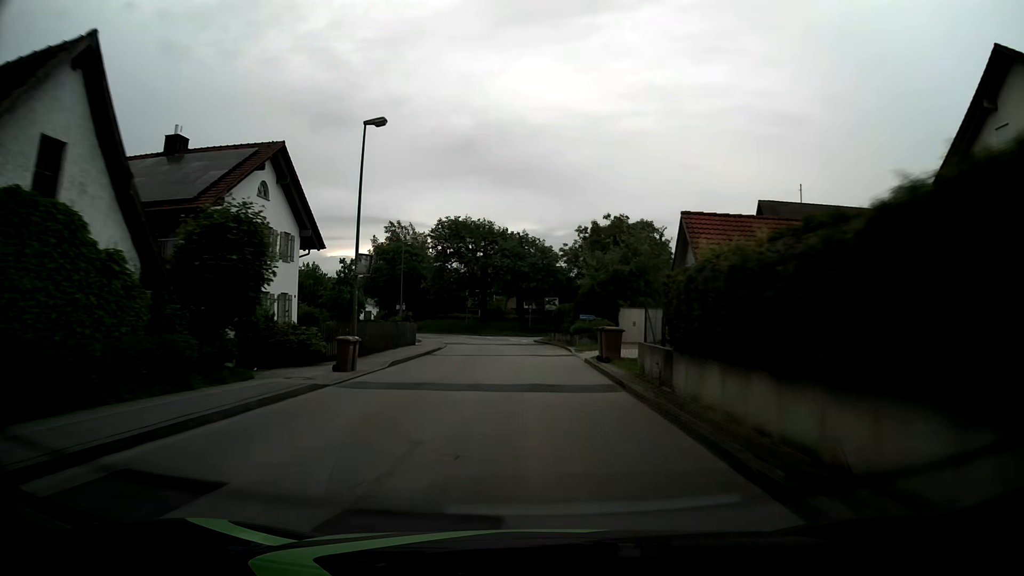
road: unclassified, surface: asphalt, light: Day
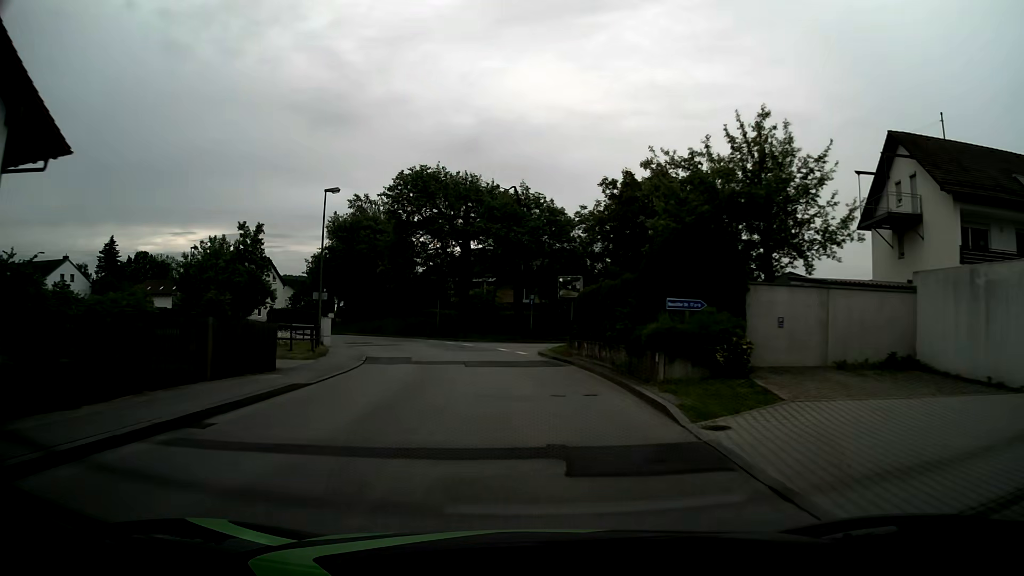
(-0.2, +21.9) m; 0°
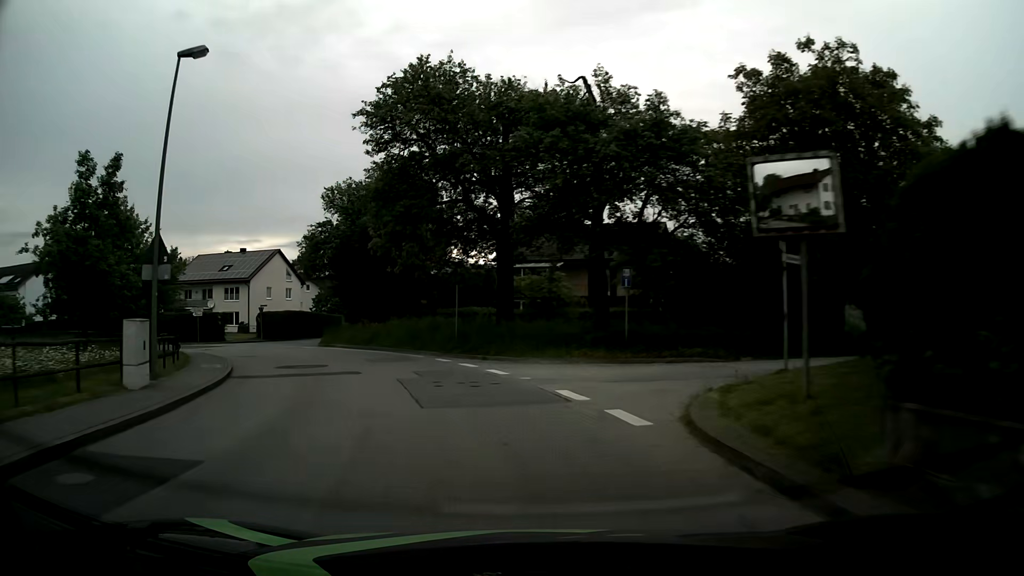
(-0.6, +20.1) m; -6°
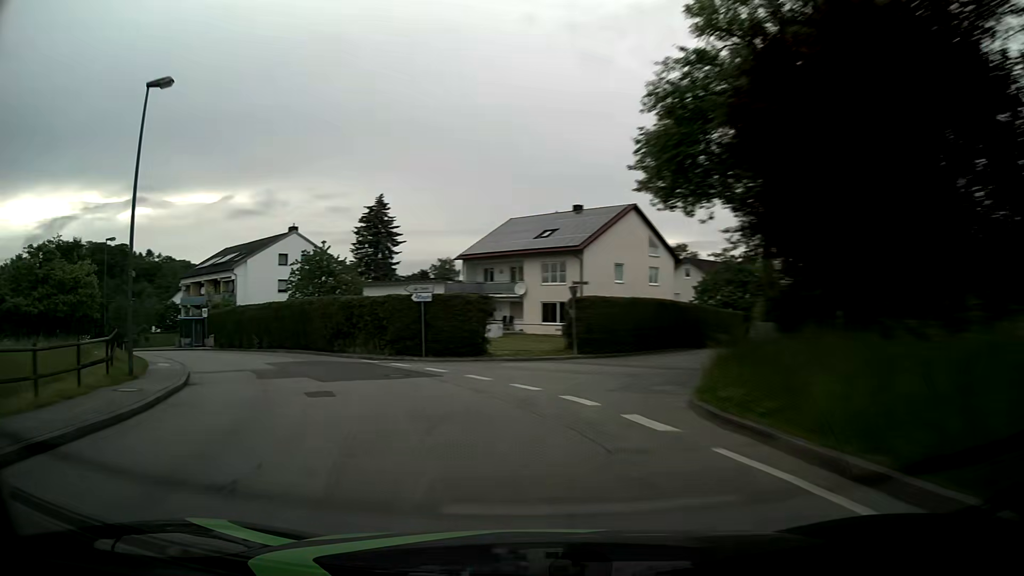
(-8.6, +29.5) m; -33°
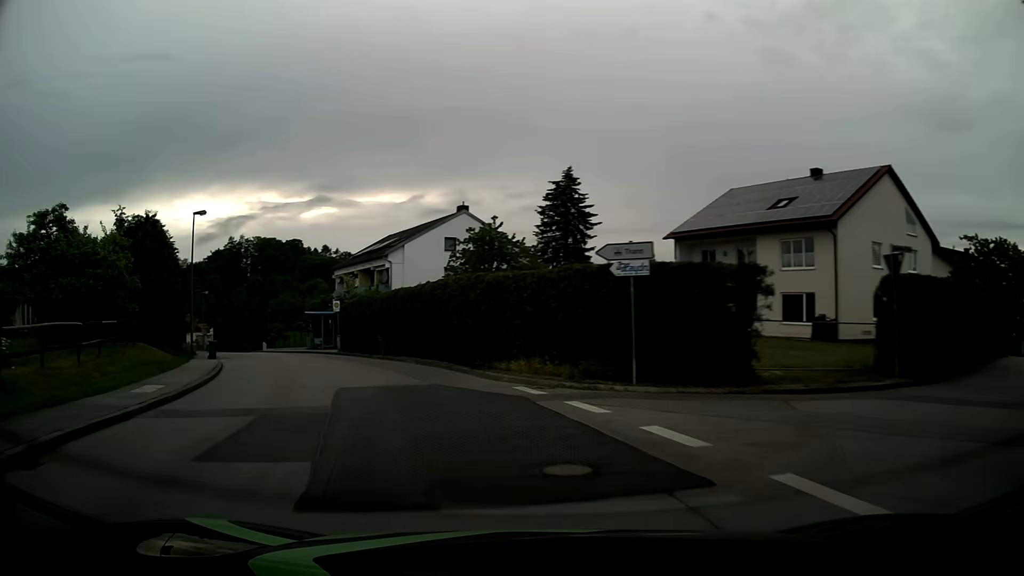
(-1.7, +12.2) m; -17°
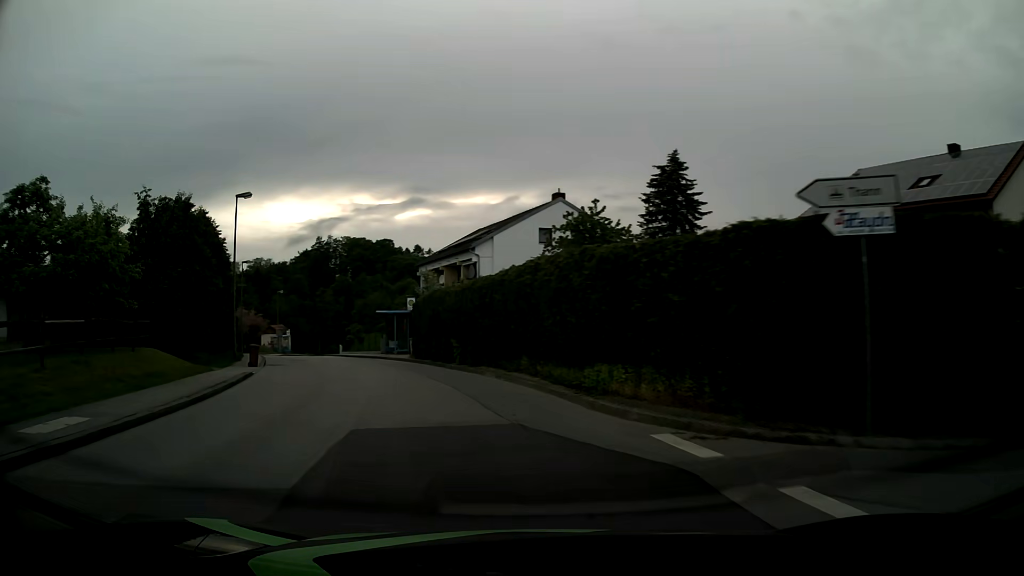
(-0.4, +6.2) m; -9°
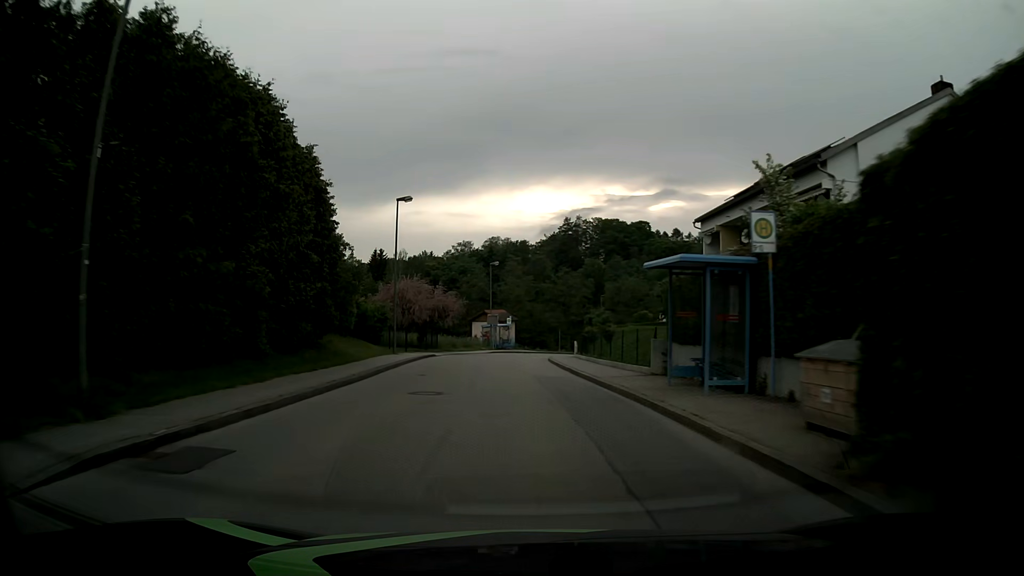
(-5.3, +24.9) m; -21°
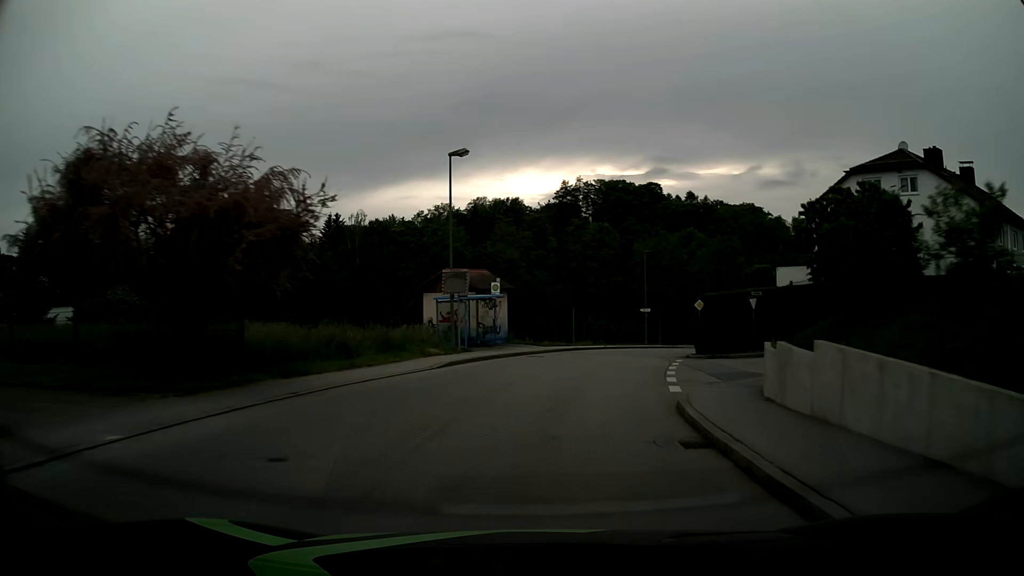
(-1.2, +34.8) m; 0°
(0, +10) (+2, +20) (+4, +30) (+7, +39) (+11, +48) (+16, +57) (+20, +66) (+14, +74) (+5, +78) (-5, +78) m
